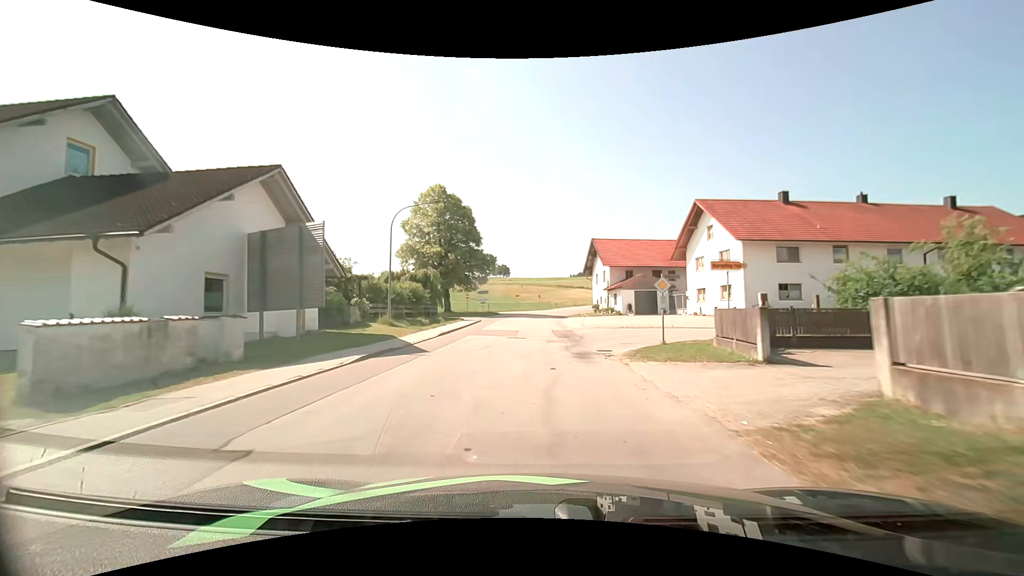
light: Day
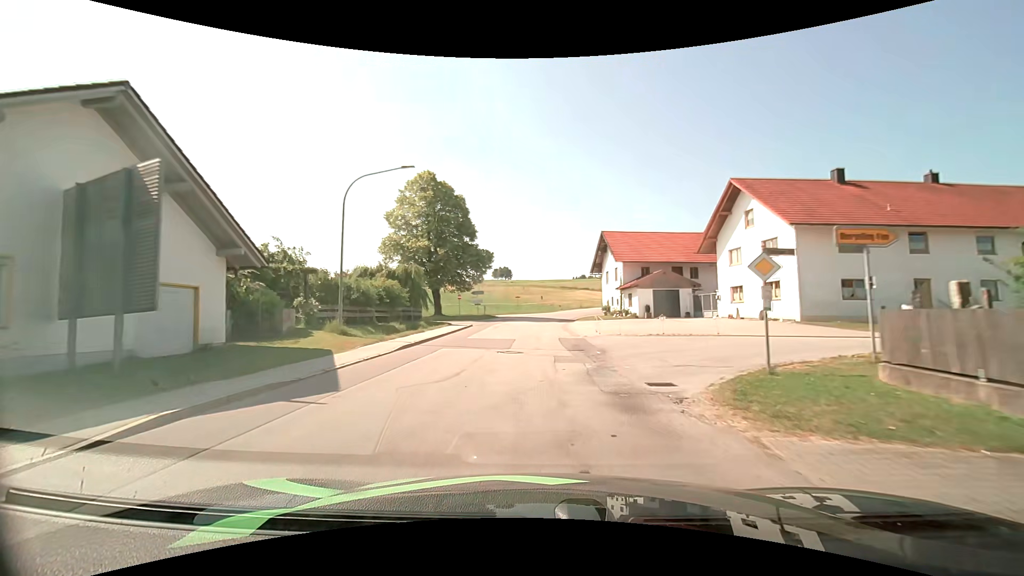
(-0.1, +7.3) m; -1°
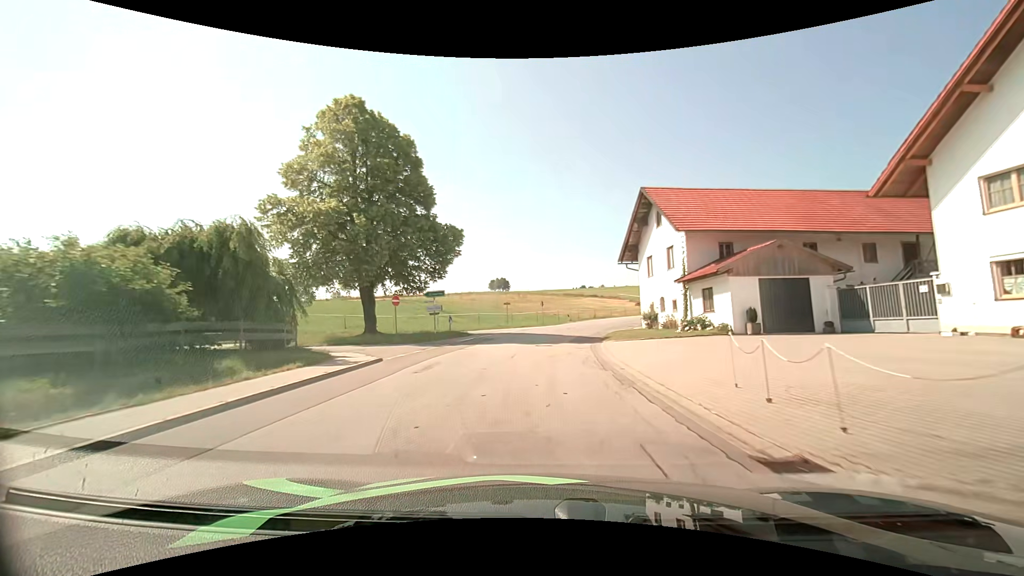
(-0.1, +21.5) m; 0°
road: tertiary
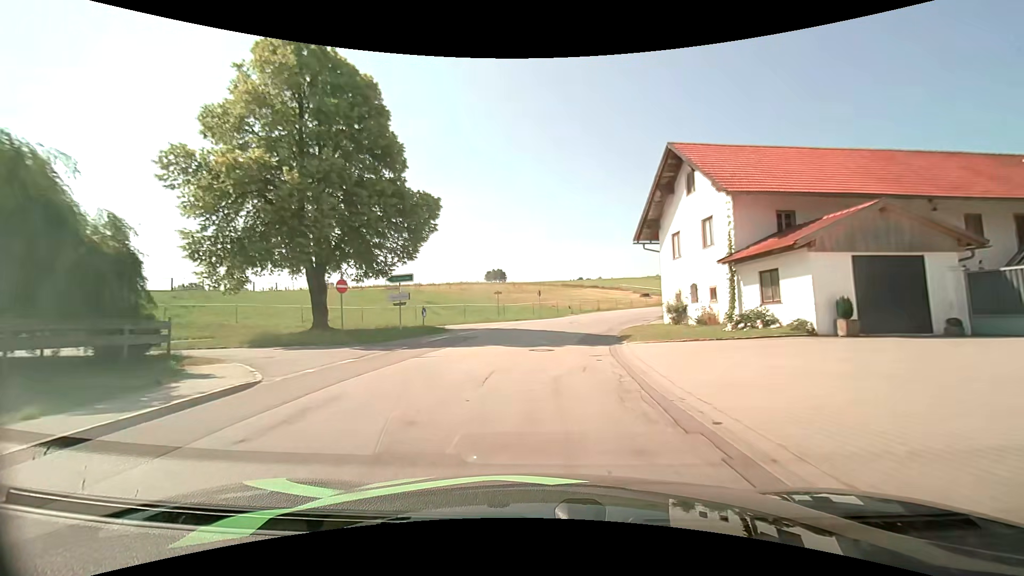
(0.0, +7.0) m; +1°
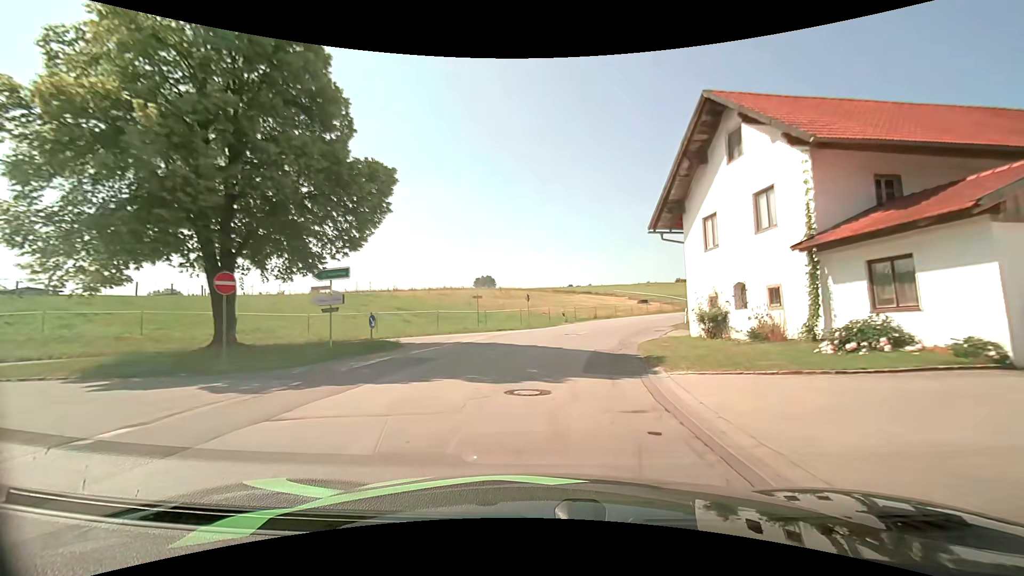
(0.0, +6.8) m; +1°
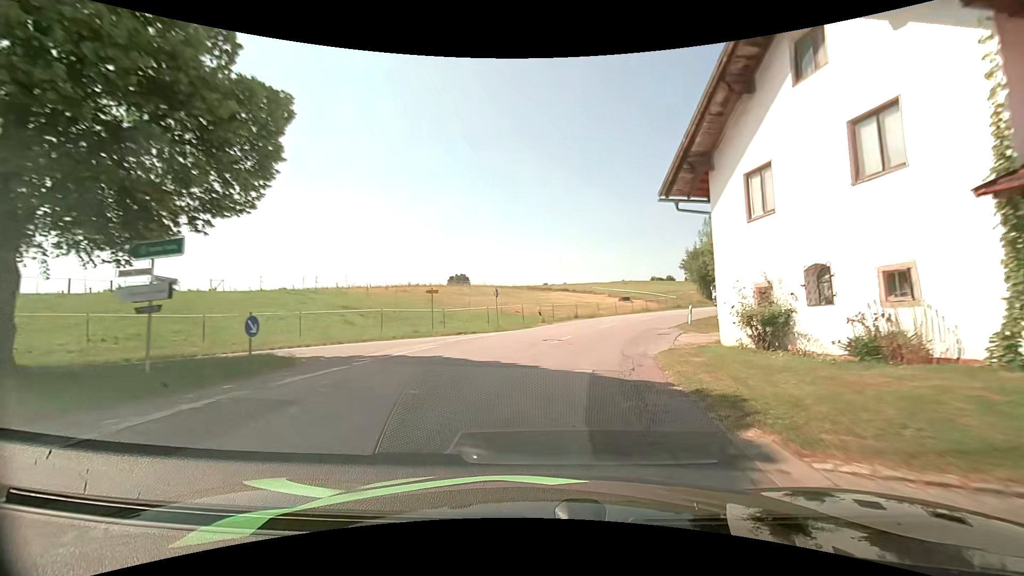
(+0.2, +6.7) m; +3°
